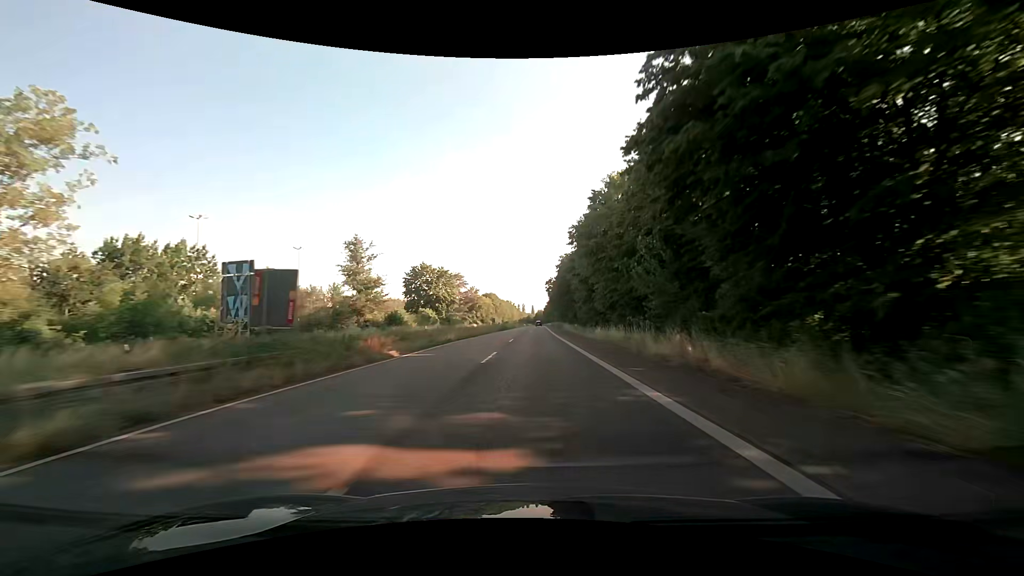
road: trunk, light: Day
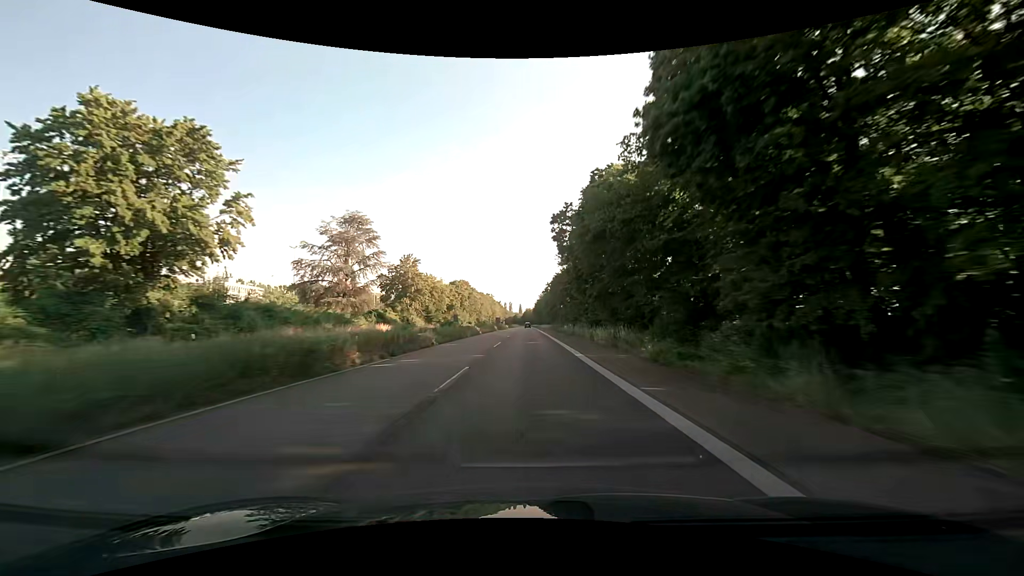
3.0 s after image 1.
(+1.5, +79.1) m; +2°
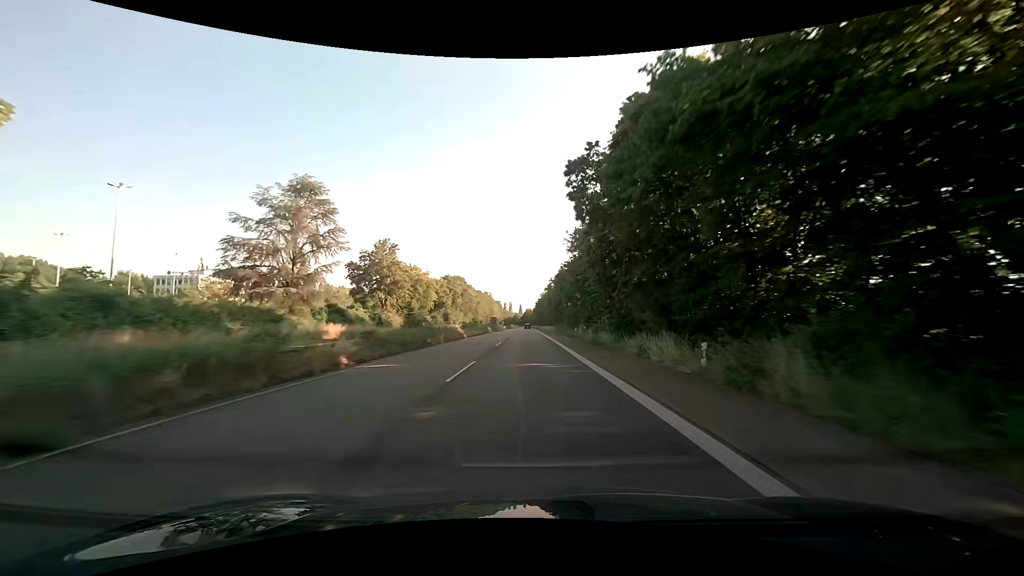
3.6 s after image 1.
(0.0, +15.9) m; 0°
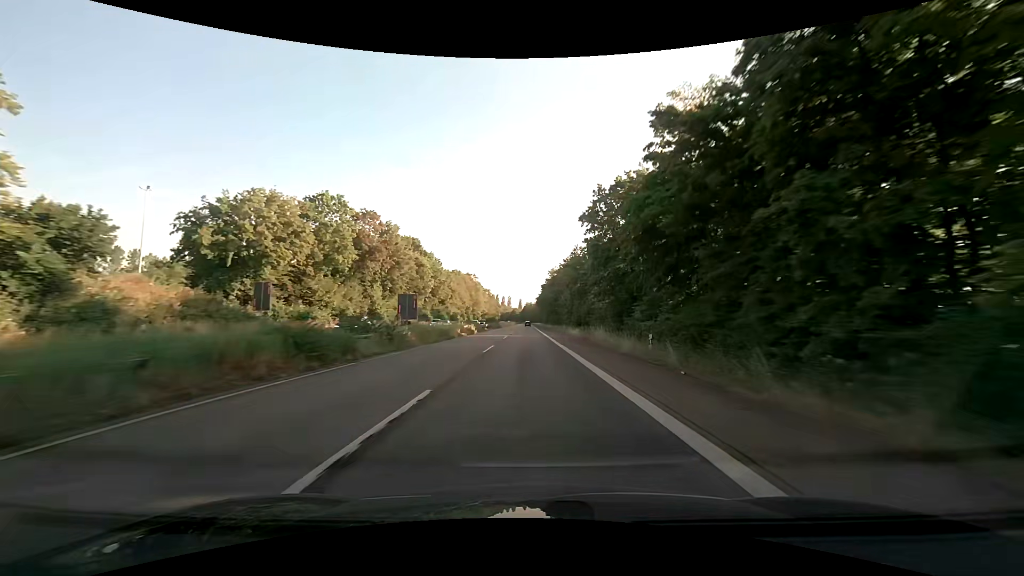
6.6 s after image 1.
(-0.4, +79.5) m; 0°
(0, +10) (0, +20) (0, +30) (0, +40) (0, +50) (0, +60) (0, +70) (0, +80) (0, +90) (0, +100) m
